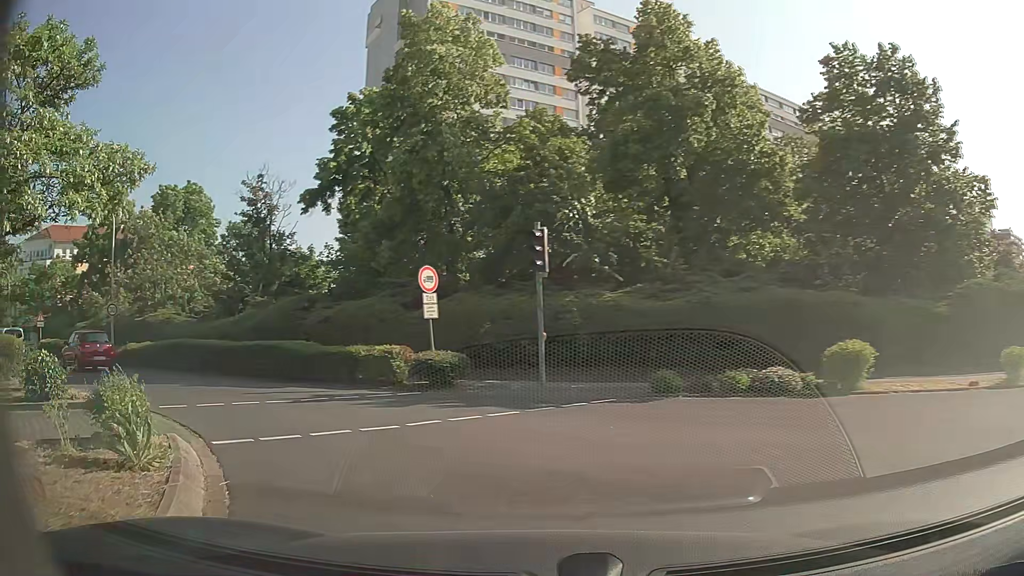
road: secondary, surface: asphalt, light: Day
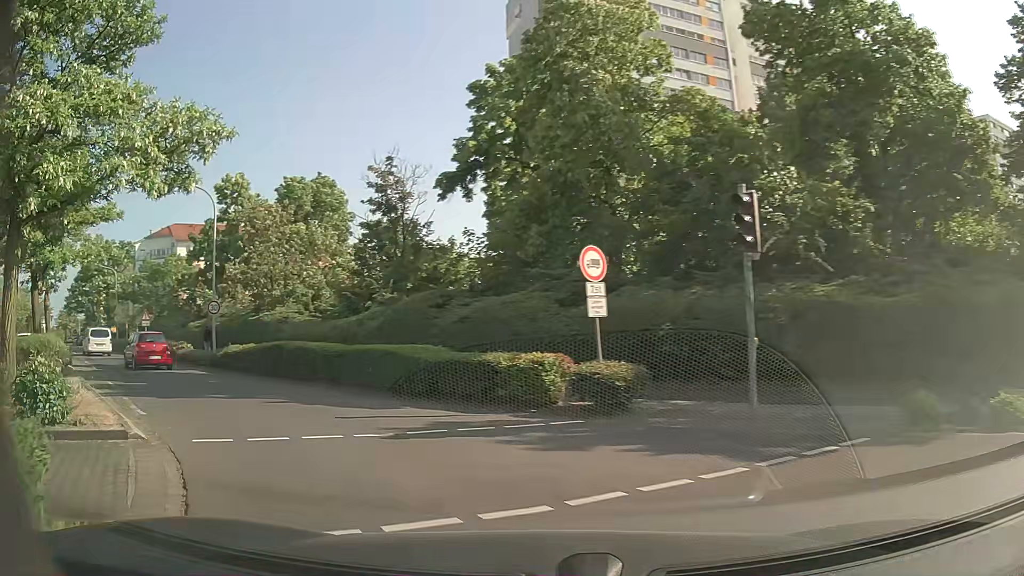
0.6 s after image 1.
(-0.5, +4.0) m; -14°
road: tertiary
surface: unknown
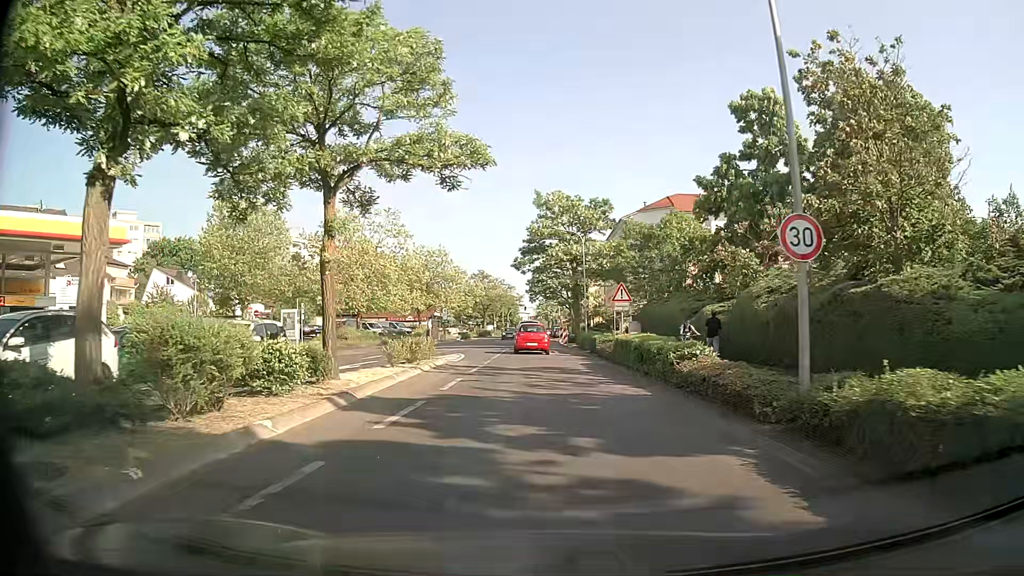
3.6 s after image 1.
(-8.7, +17.4) m; -43°
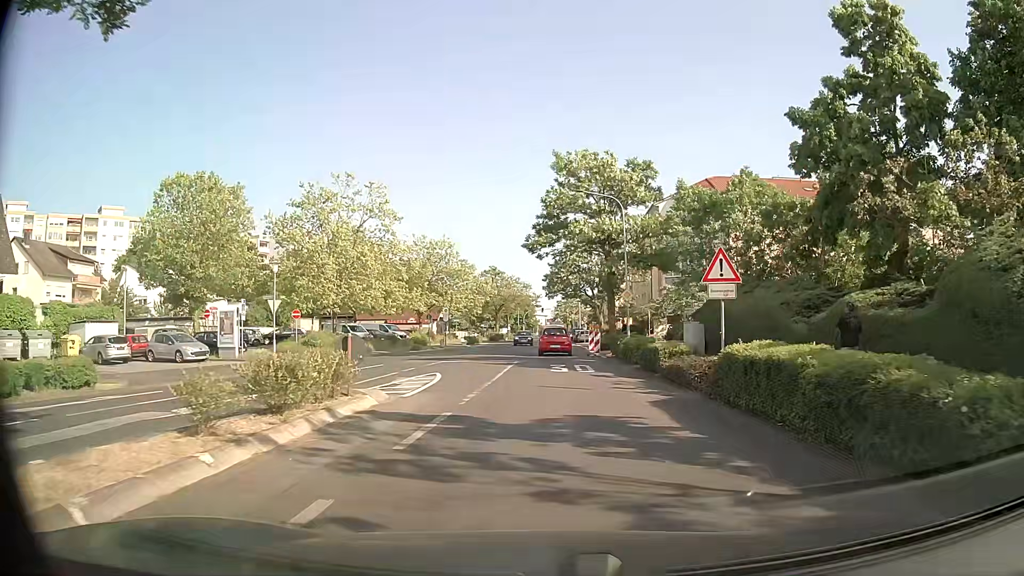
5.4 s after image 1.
(-0.2, +12.3) m; 0°
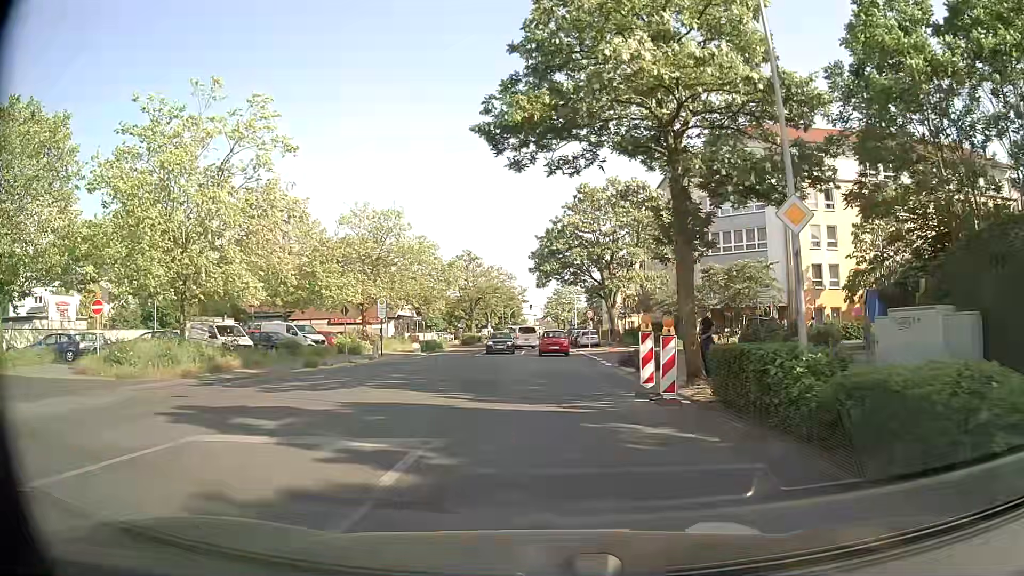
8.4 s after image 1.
(-0.2, +21.0) m; 0°
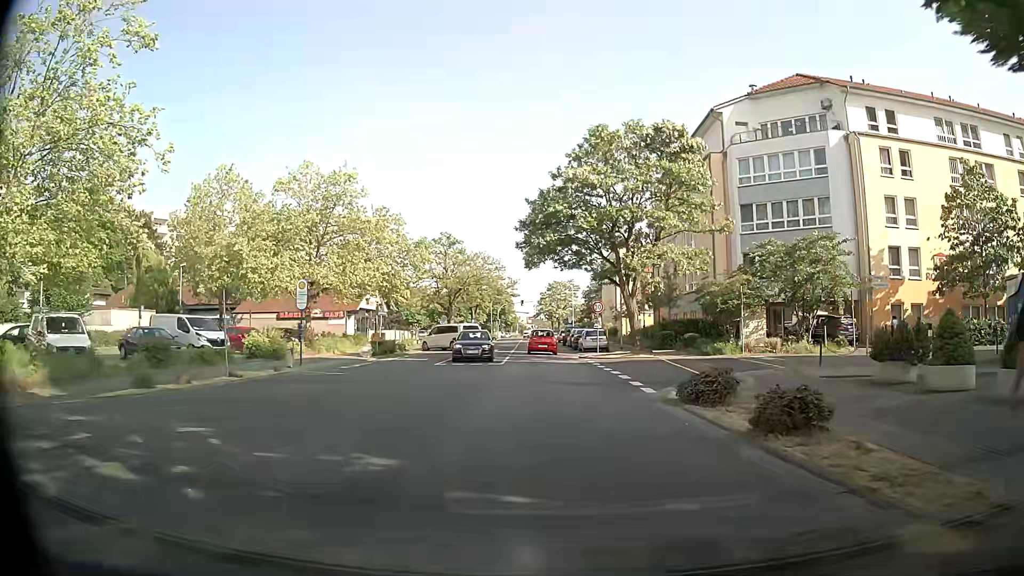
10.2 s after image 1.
(+0.1, +12.8) m; +1°
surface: asphalt
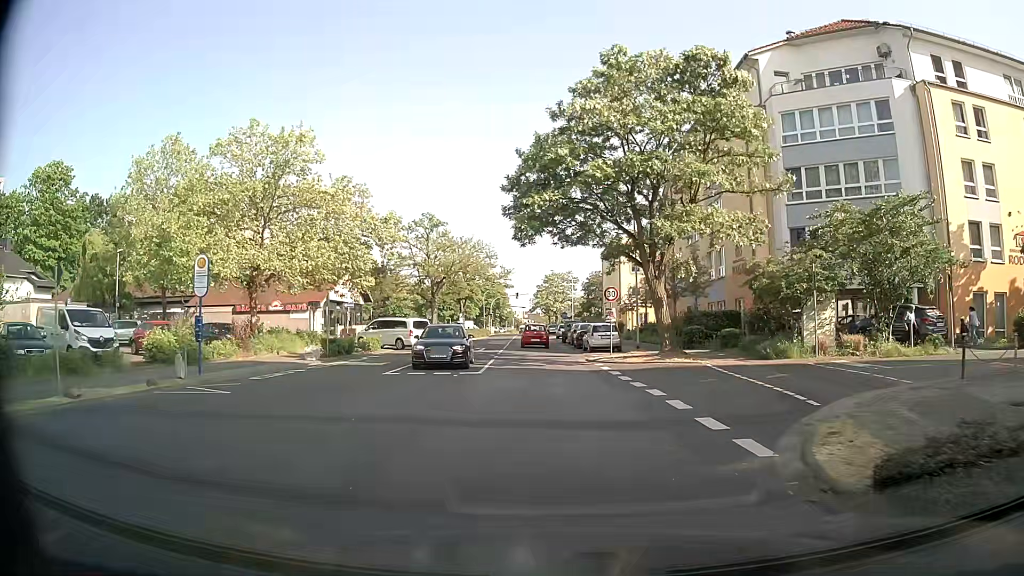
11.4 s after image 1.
(+0.1, +8.6) m; +1°
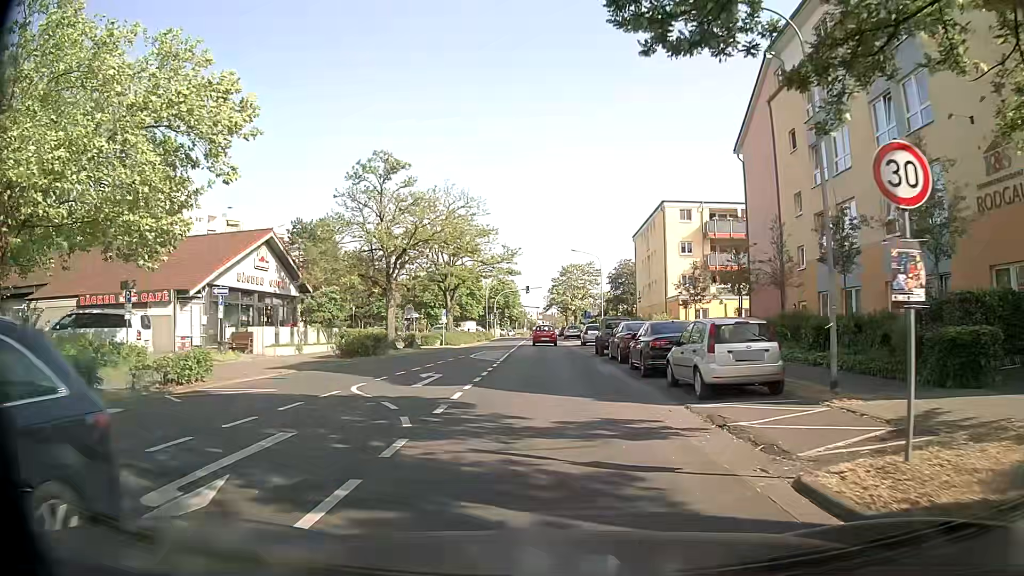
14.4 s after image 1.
(-0.3, +21.7) m; -1°
(0, +10) (0, +20) (0, +30) (0, +40) (0, +50) (+1, +60) (+1, +70) (+1, +80) (+1, +90) (+1, +100) m
